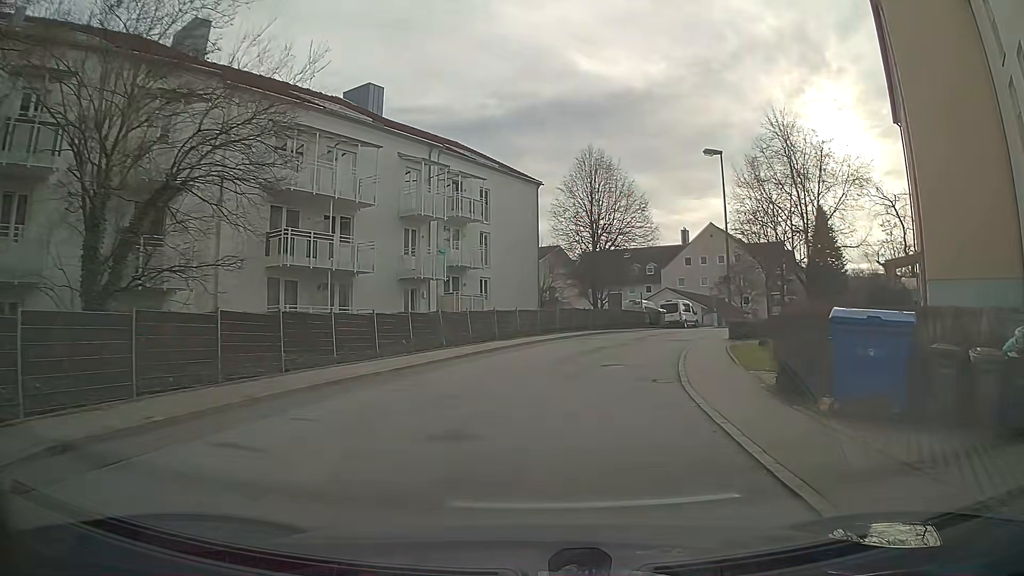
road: residential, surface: asphalt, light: Day
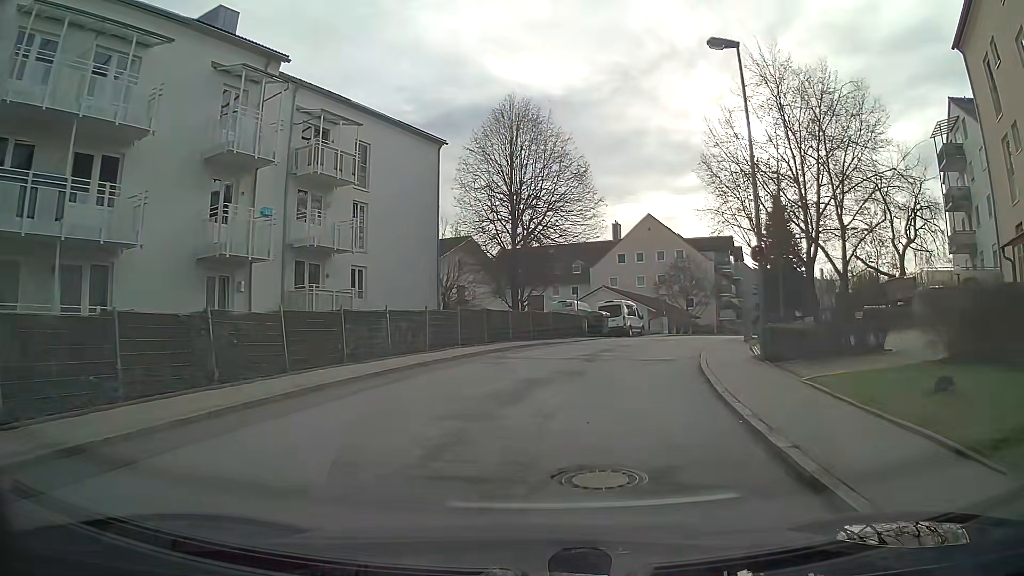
(+0.7, +12.5) m; +7°
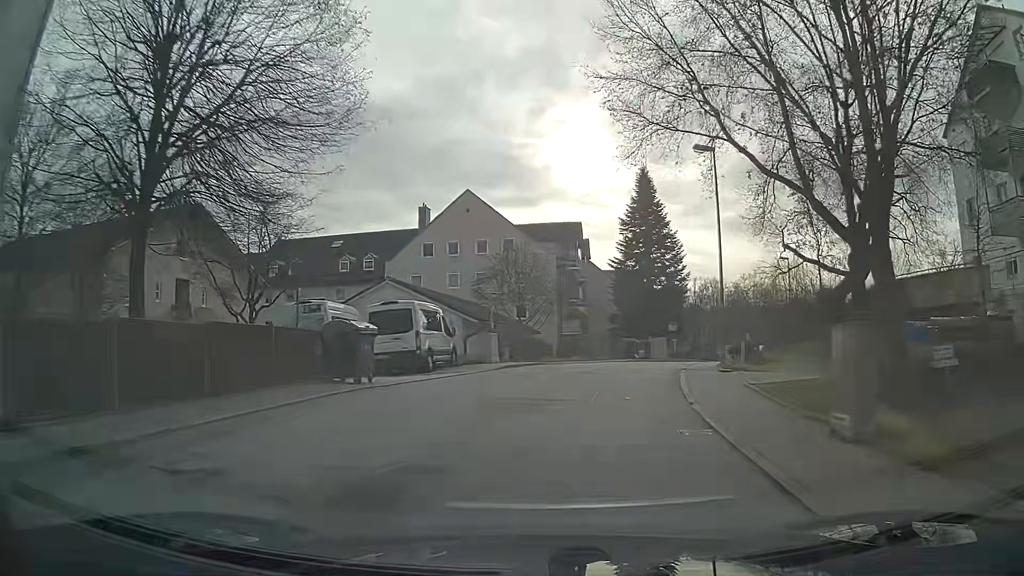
(+3.0, +21.1) m; +16°
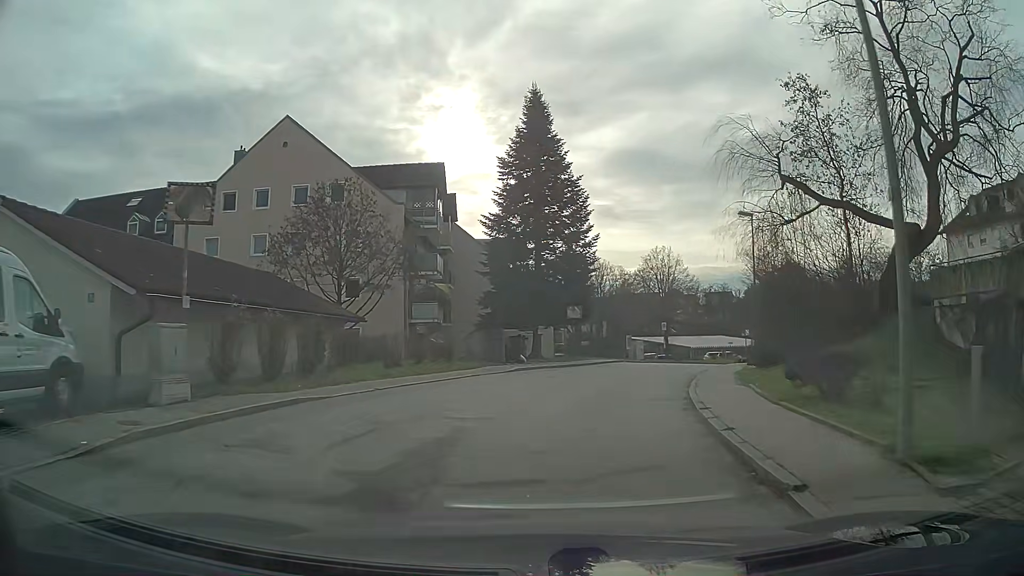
(+1.6, +17.9) m; +11°
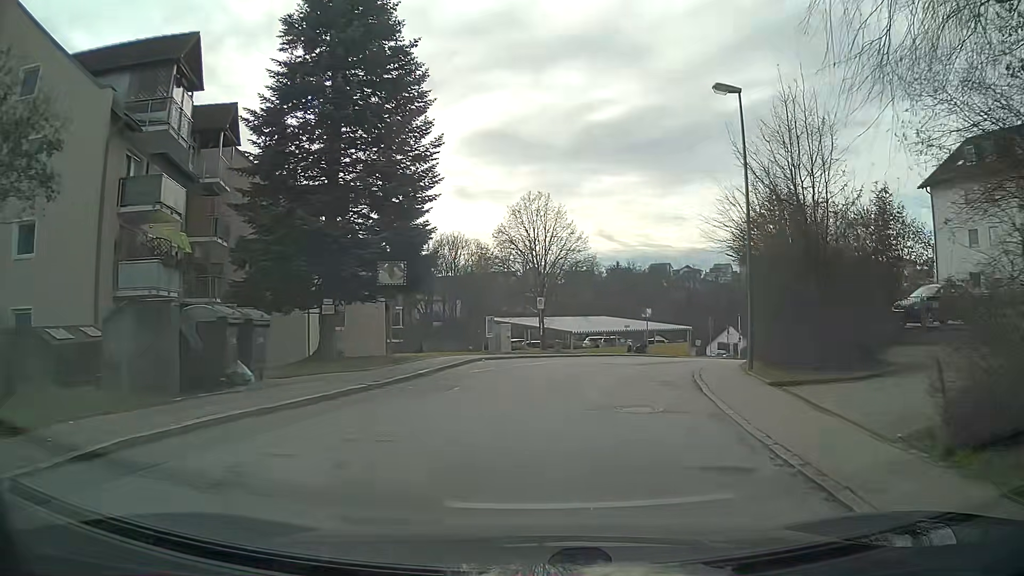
(+1.9, +18.0) m; +12°
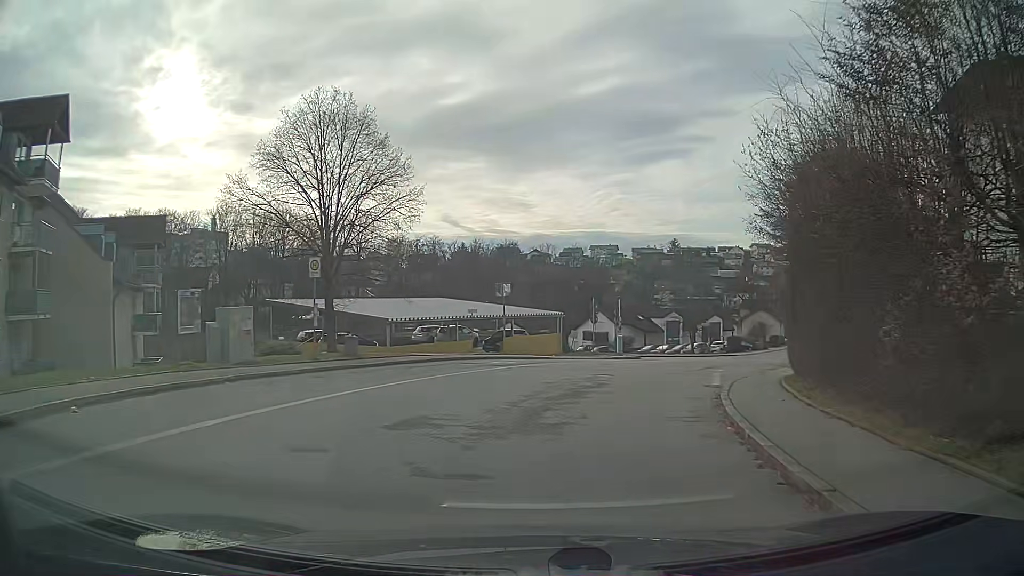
(+2.1, +18.3) m; +13°
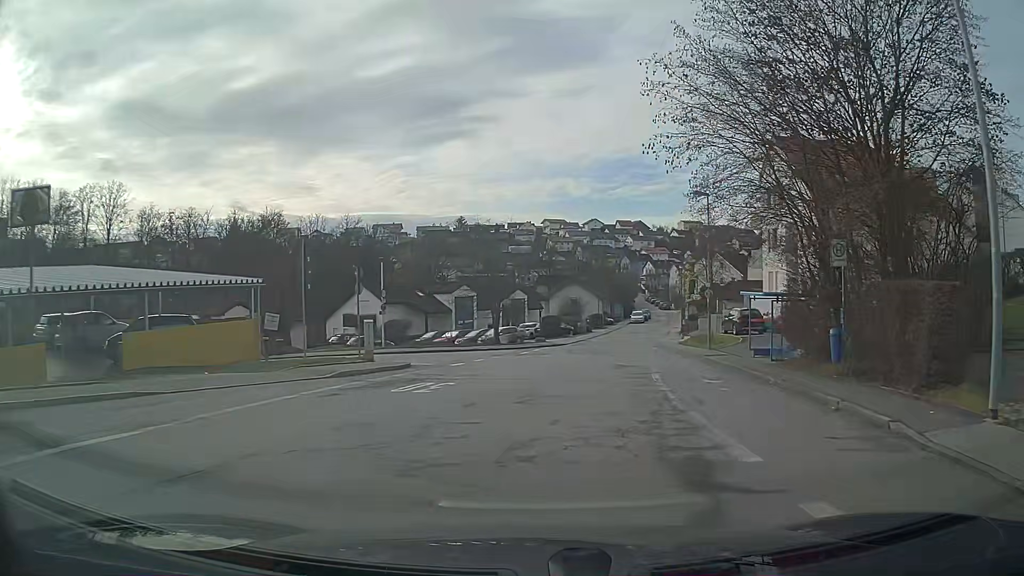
(+3.6, +22.7) m; +18°
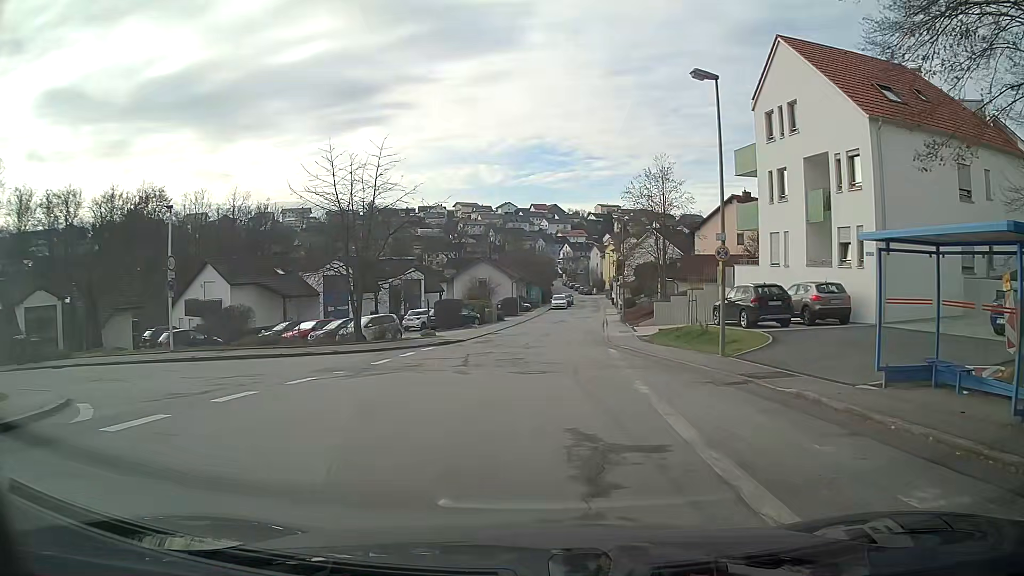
(+1.2, +15.8) m; +7°
